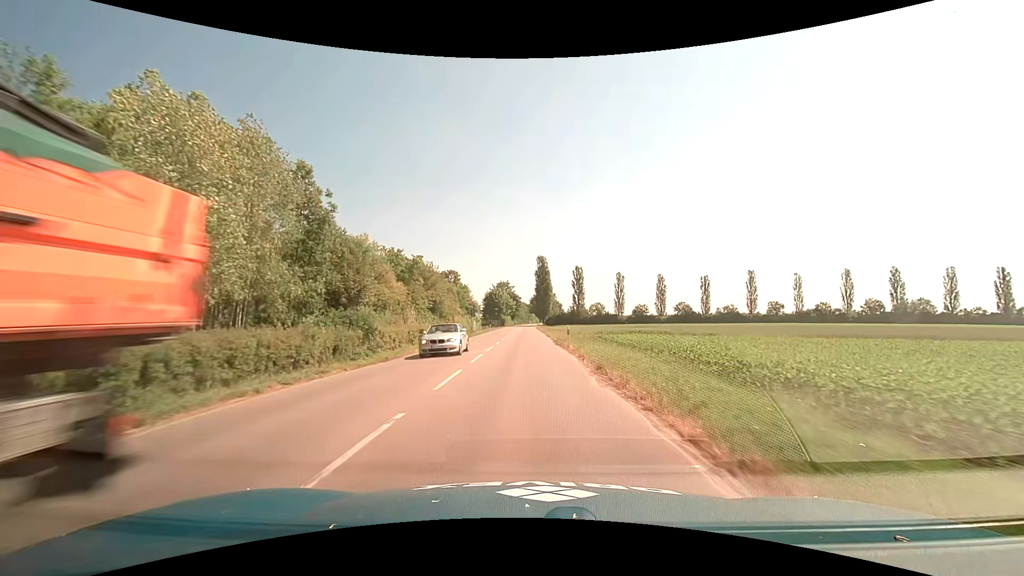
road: tertiary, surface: asphalt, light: Day
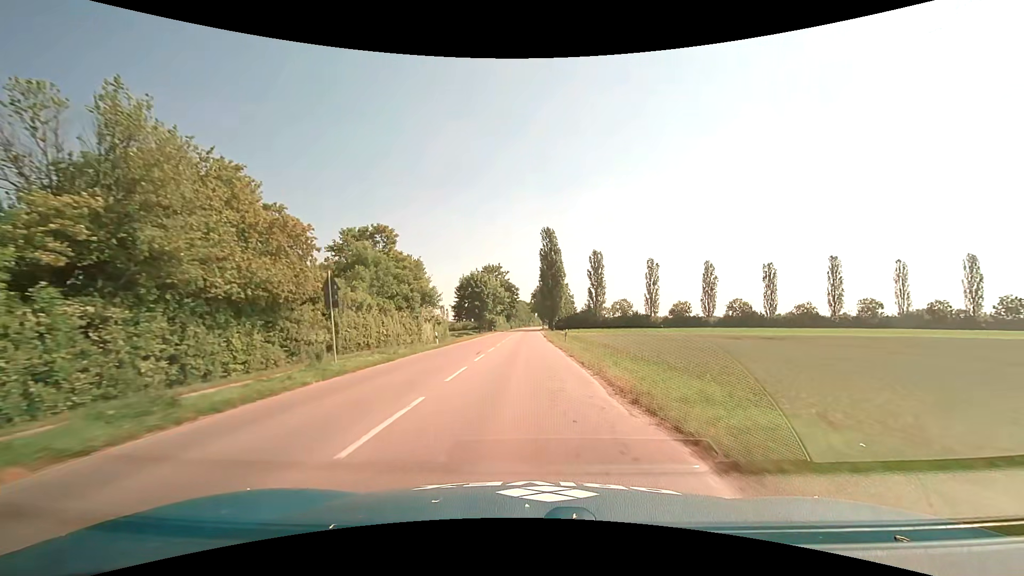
(-0.2, +50.1) m; -1°
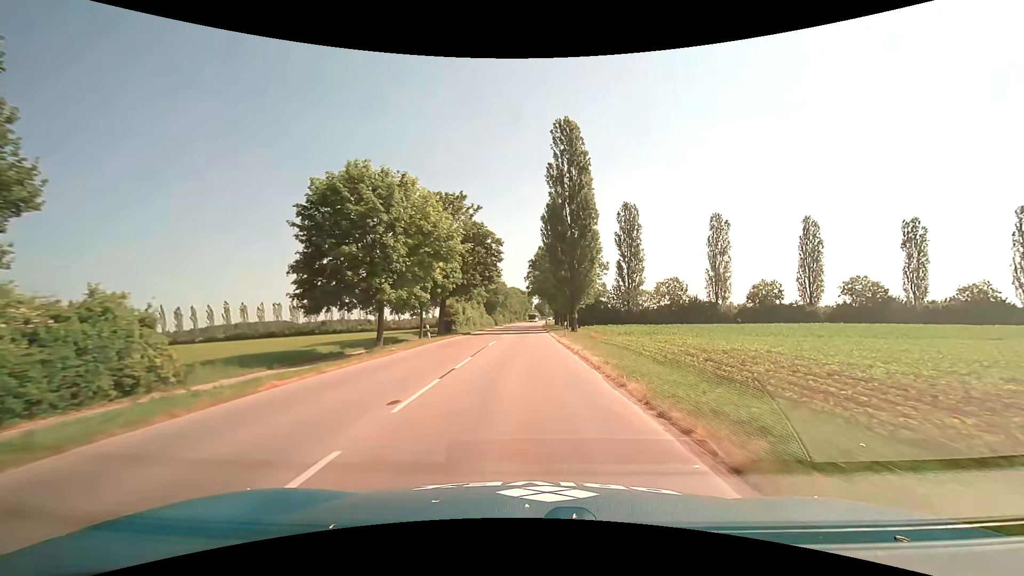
(+0.3, +54.1) m; +1°
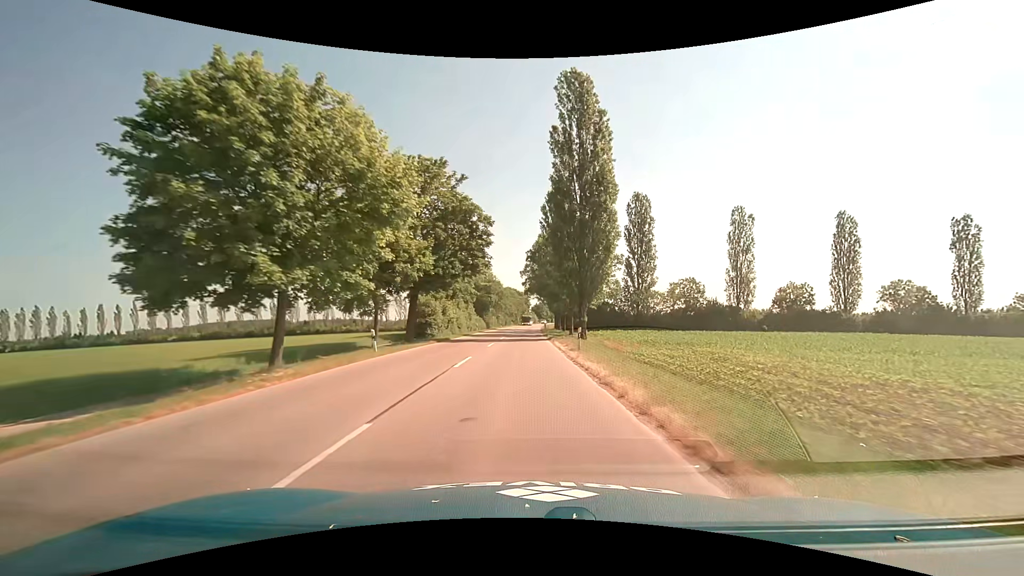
(0.0, +10.9) m; 0°
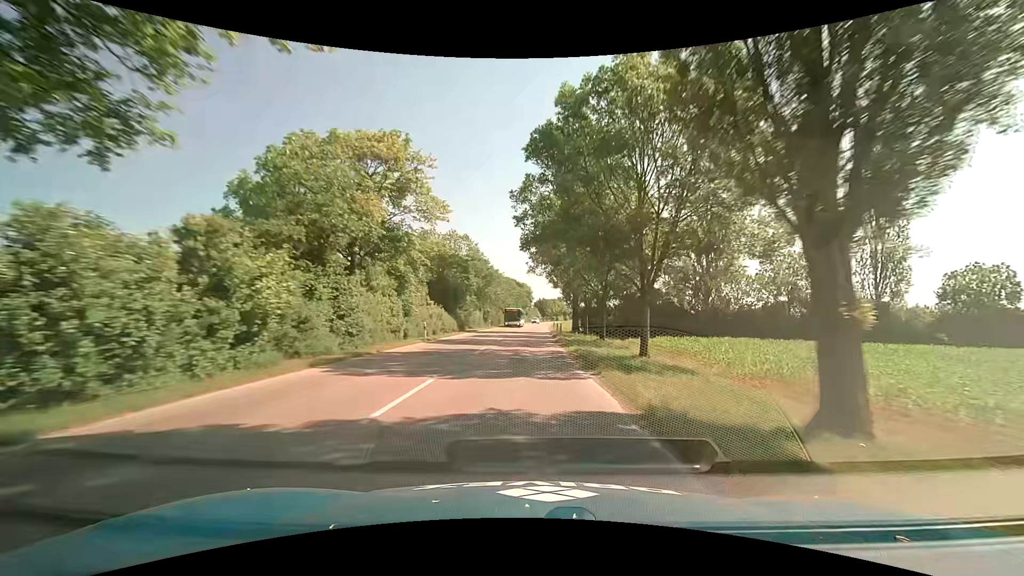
(0.0, +32.4) m; 0°
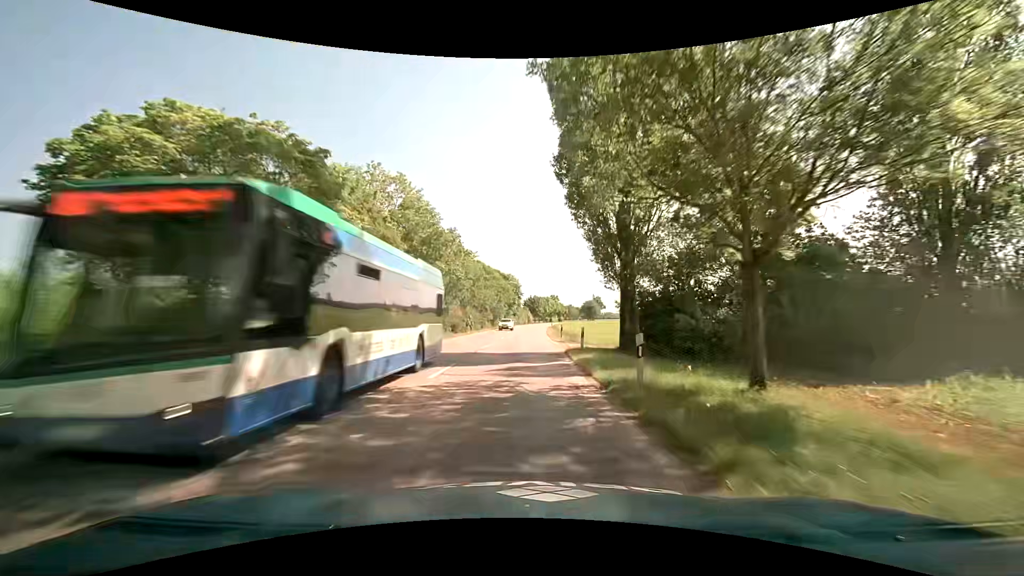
(+0.3, +32.1) m; +1°
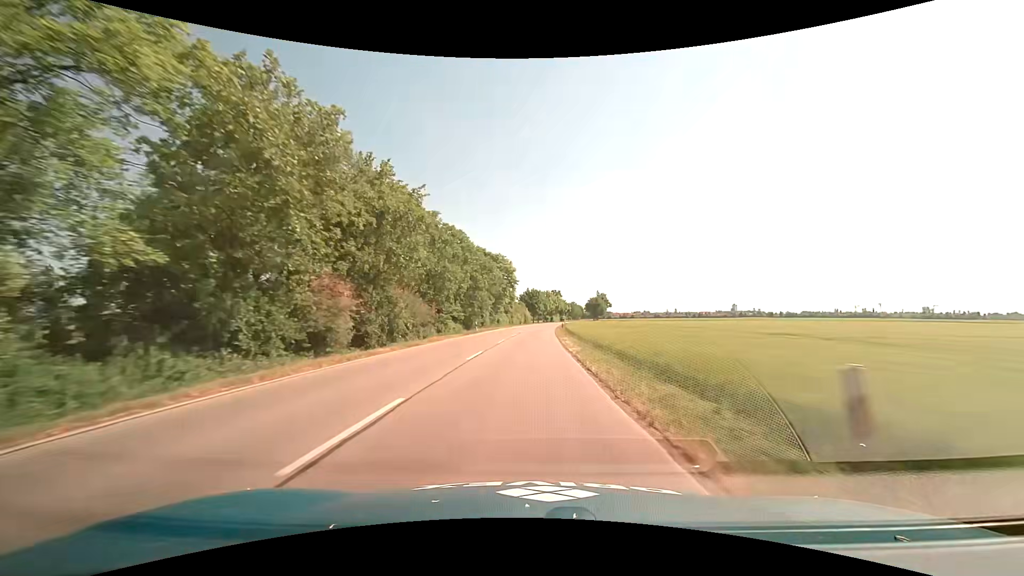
(+0.4, +31.9) m; +1°
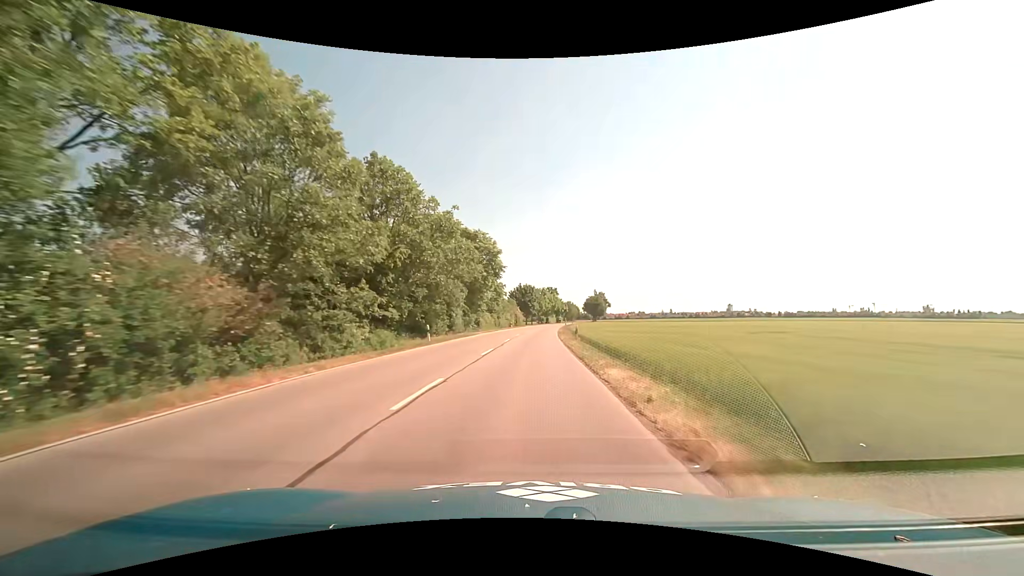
(0.0, +21.5) m; +1°
(0, +10) (0, +20) (0, +30) (+1, +40) (+1, +50) (+1, +60) (+2, +70) (+3, +80) (+4, +90) (+5, +100) m
